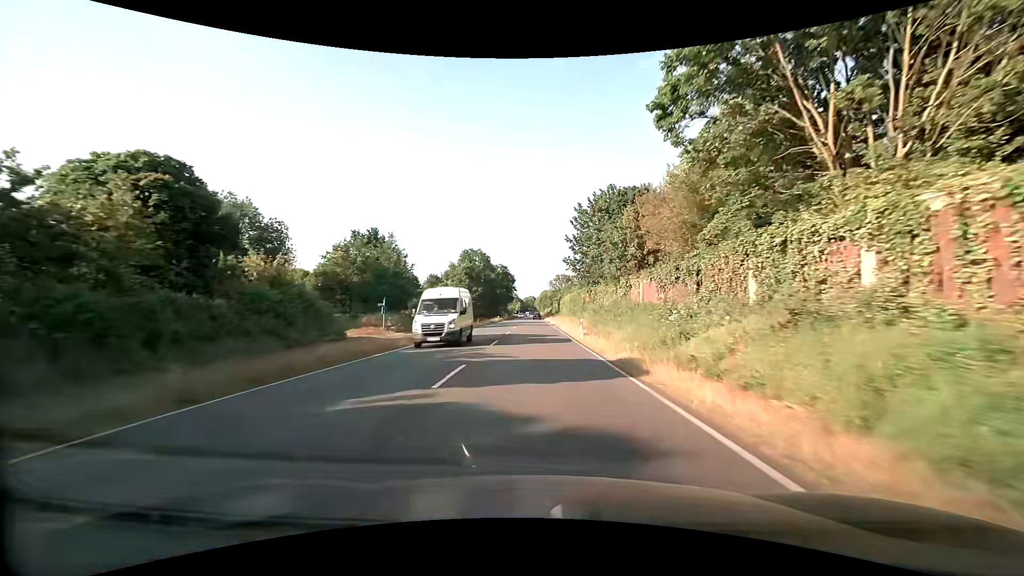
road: primary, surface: asphalt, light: Day
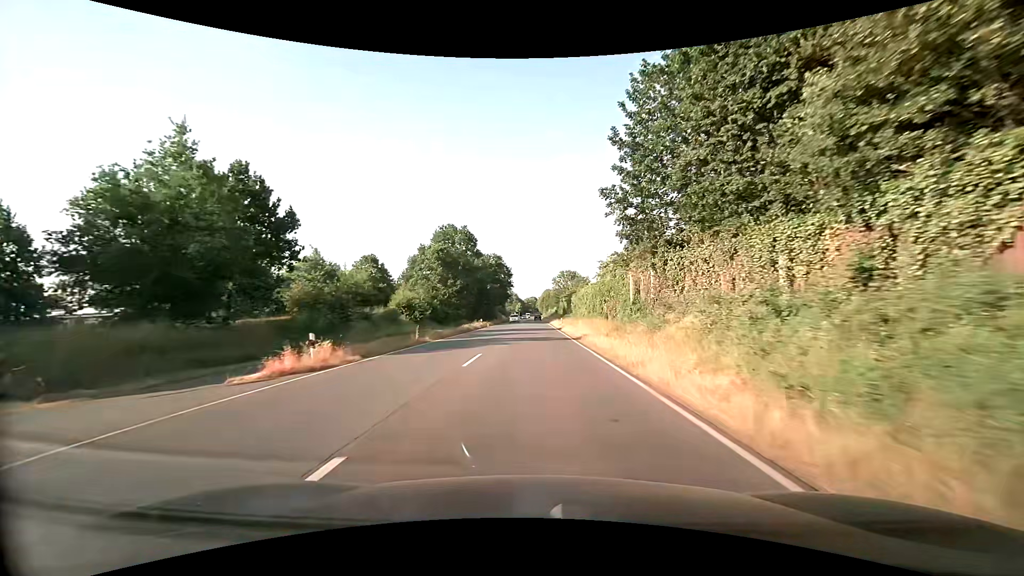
(-0.2, +32.4) m; -1°
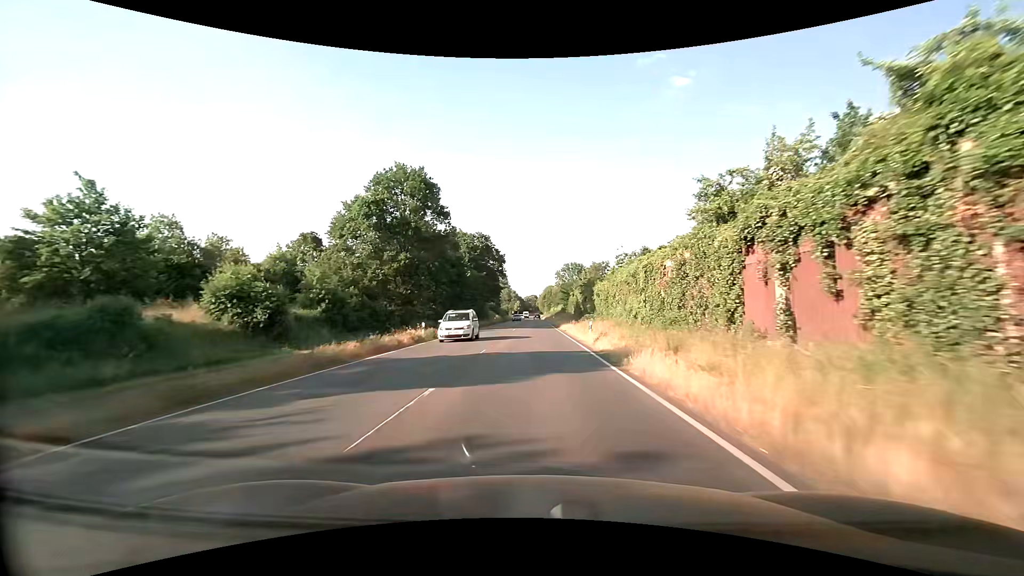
(+0.2, +32.3) m; 0°
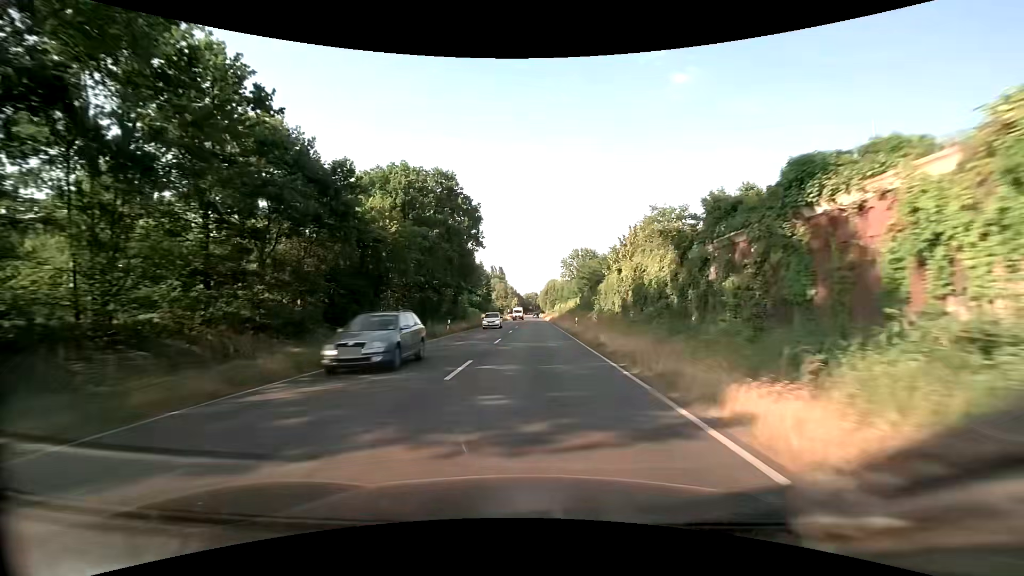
(-0.1, +43.0) m; 0°
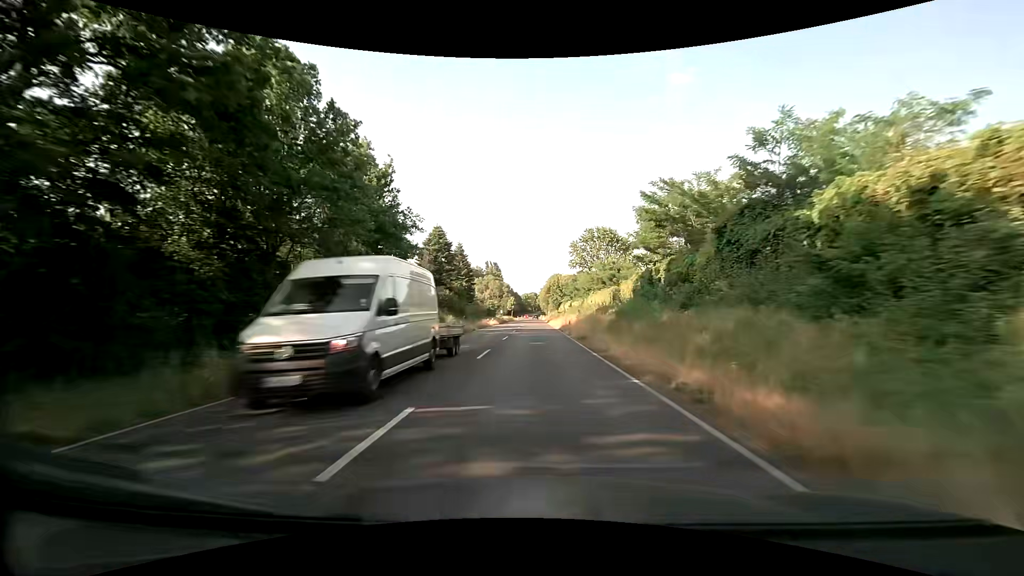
(0.0, +43.0) m; 0°
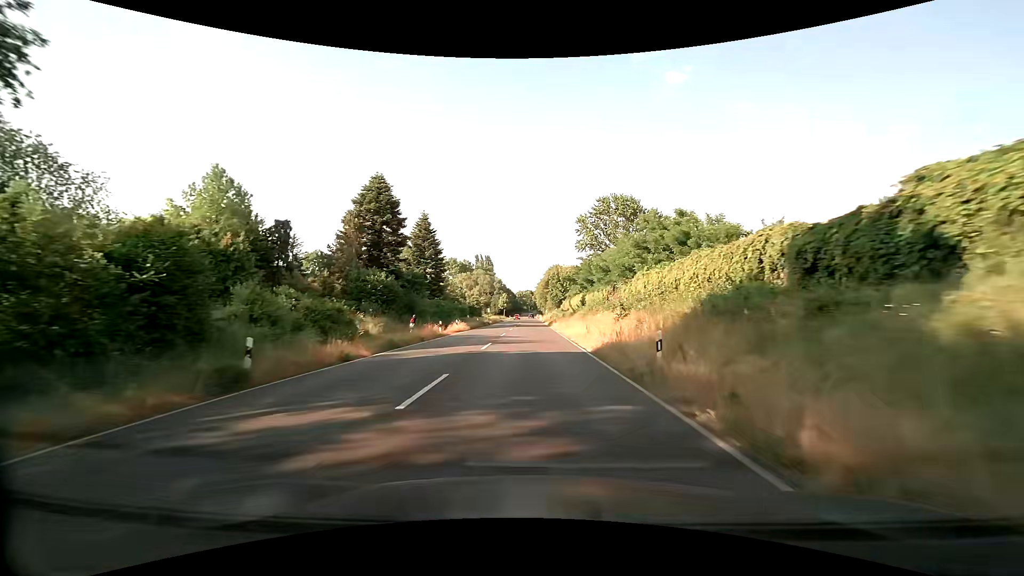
(+0.1, +32.3) m; 0°
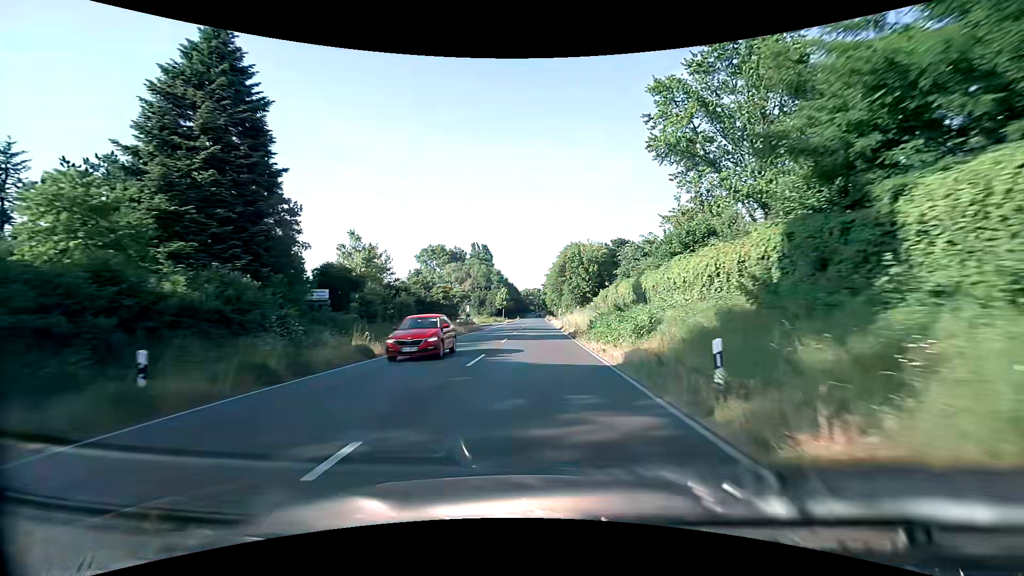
(0.0, +53.9) m; -1°
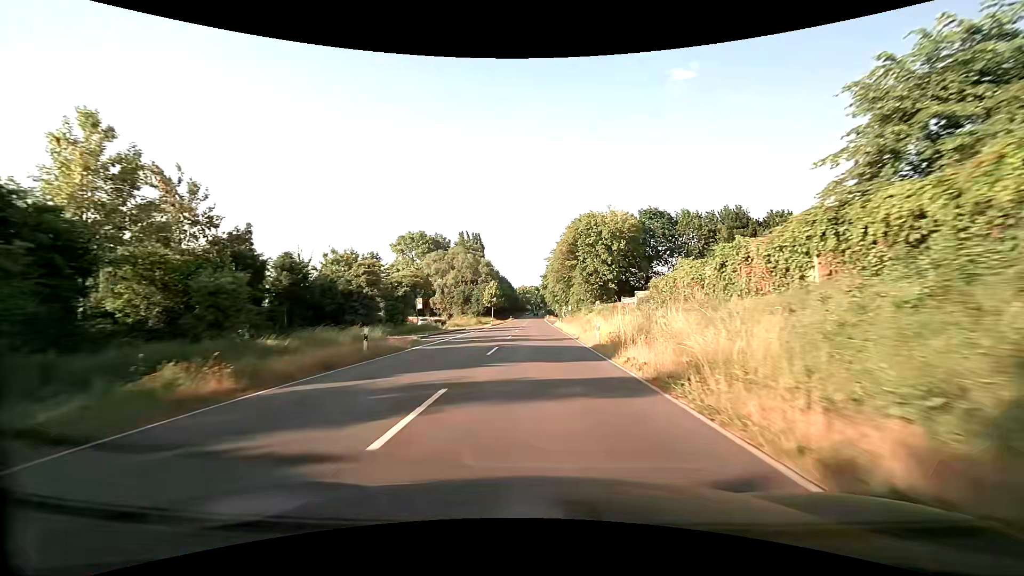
(0.0, +32.4) m; 0°
(0, +10) (0, +20) (0, +30) (0, +40) (0, +50) (0, +60) (0, +70) (0, +80) (0, +90) (0, +100) m
